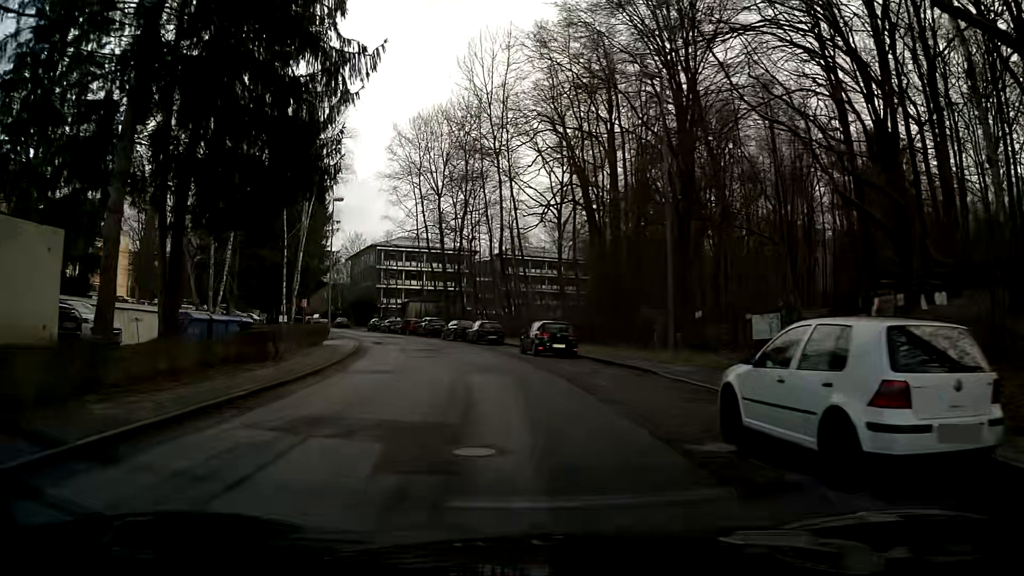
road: residential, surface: asphalt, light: Day
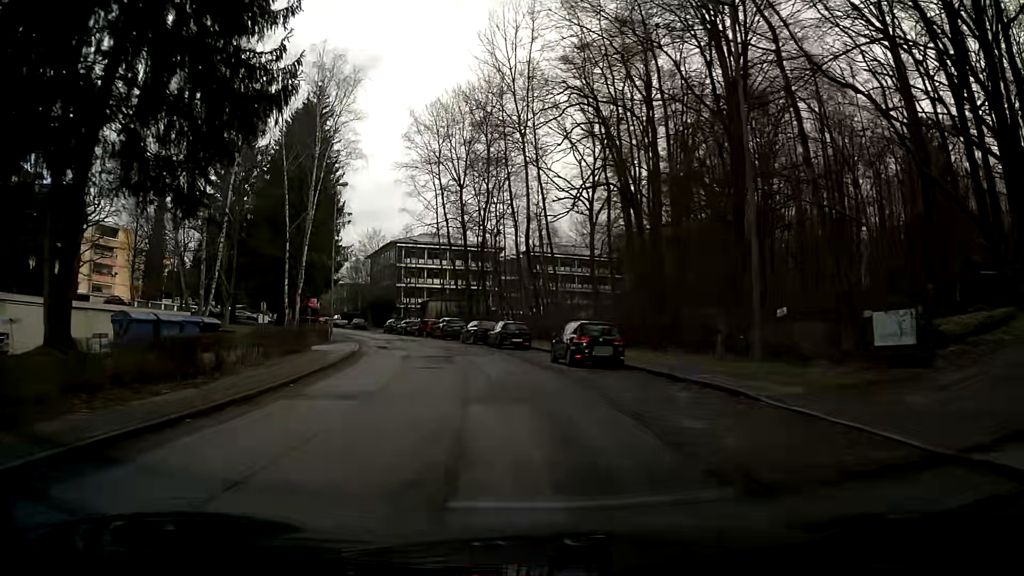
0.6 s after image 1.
(-0.1, +6.2) m; -2°
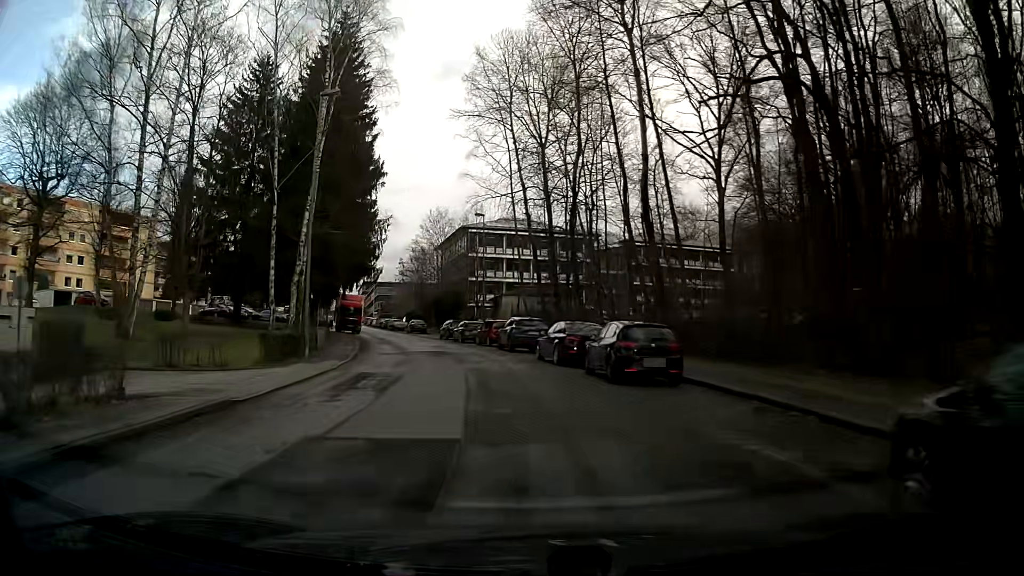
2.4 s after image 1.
(-1.3, +19.0) m; -8°
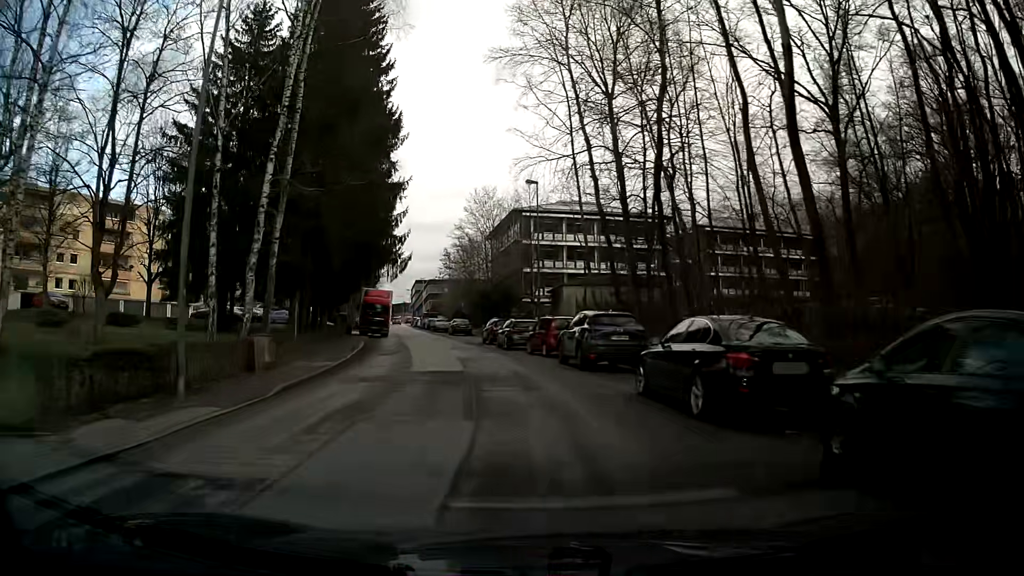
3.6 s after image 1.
(-0.7, +12.7) m; -6°
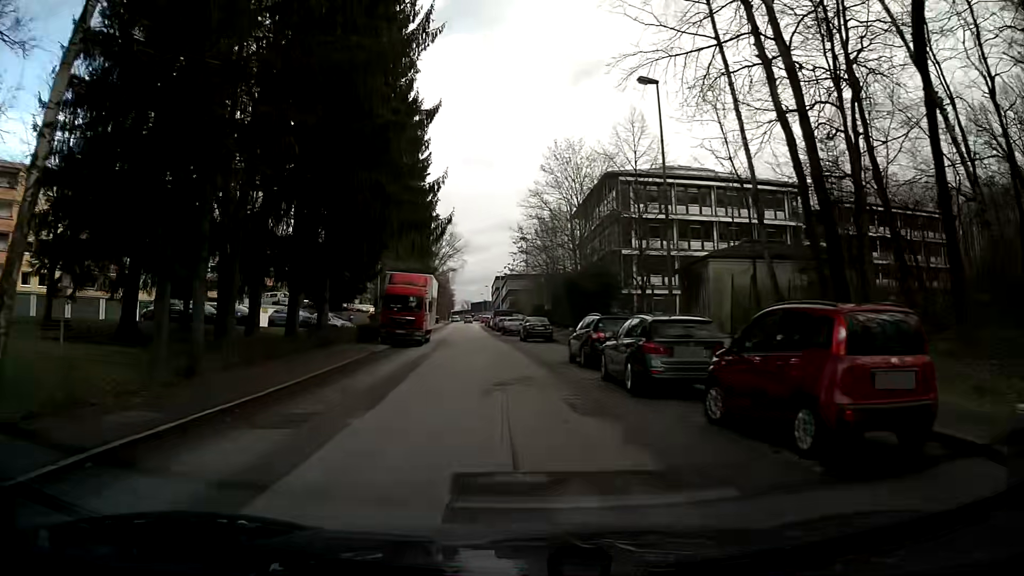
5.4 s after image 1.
(-0.9, +18.6) m; -6°
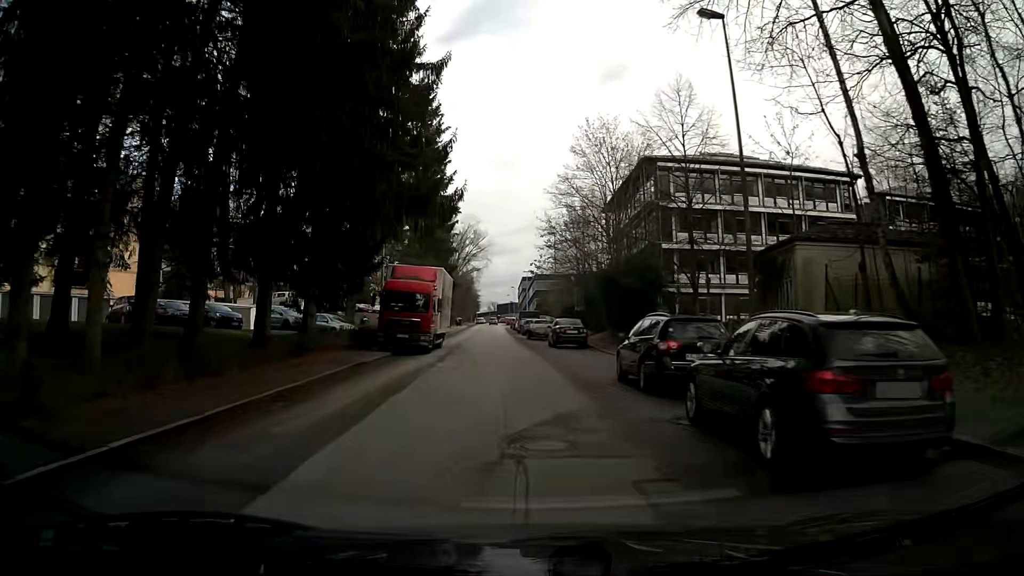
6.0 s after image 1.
(-0.1, +6.1) m; -1°
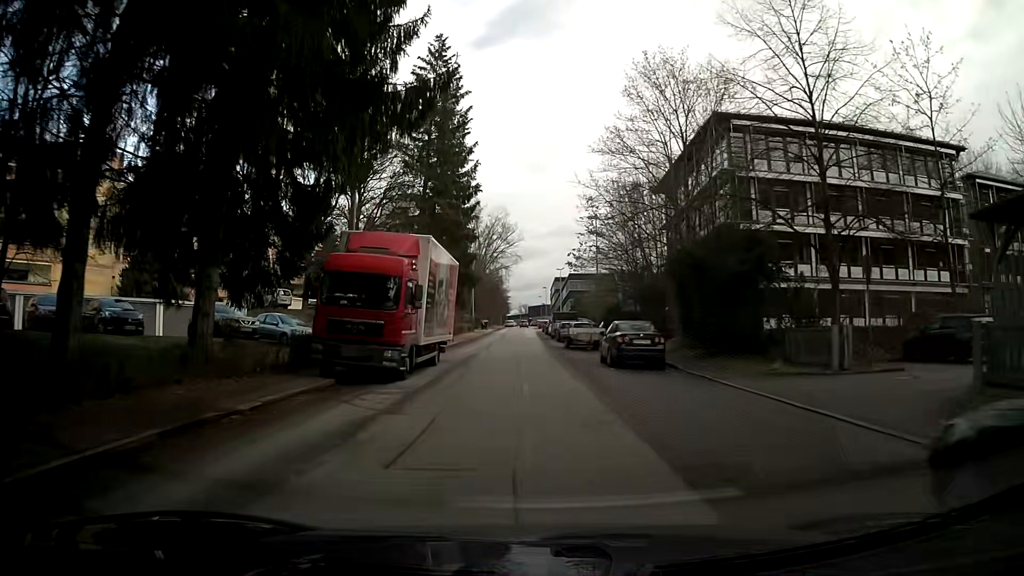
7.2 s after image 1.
(-0.2, +12.2) m; -1°
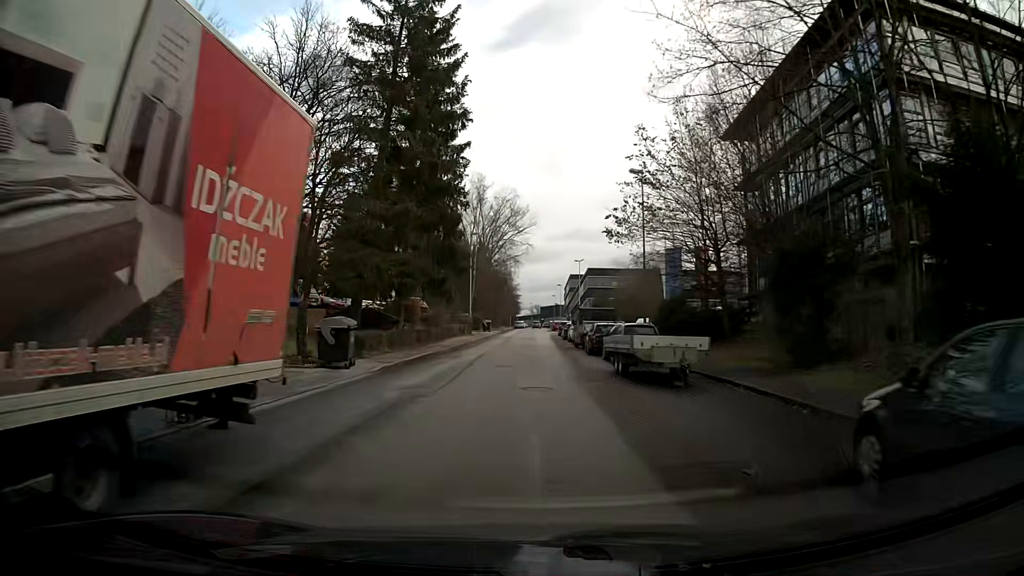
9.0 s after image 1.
(-0.5, +18.7) m; -3°
(0, +10) (0, +20) (0, +30) (0, +40) (+1, +50) (+1, +60) (+1, +70) (+1, +80) (+1, +90) (+2, +100) m
